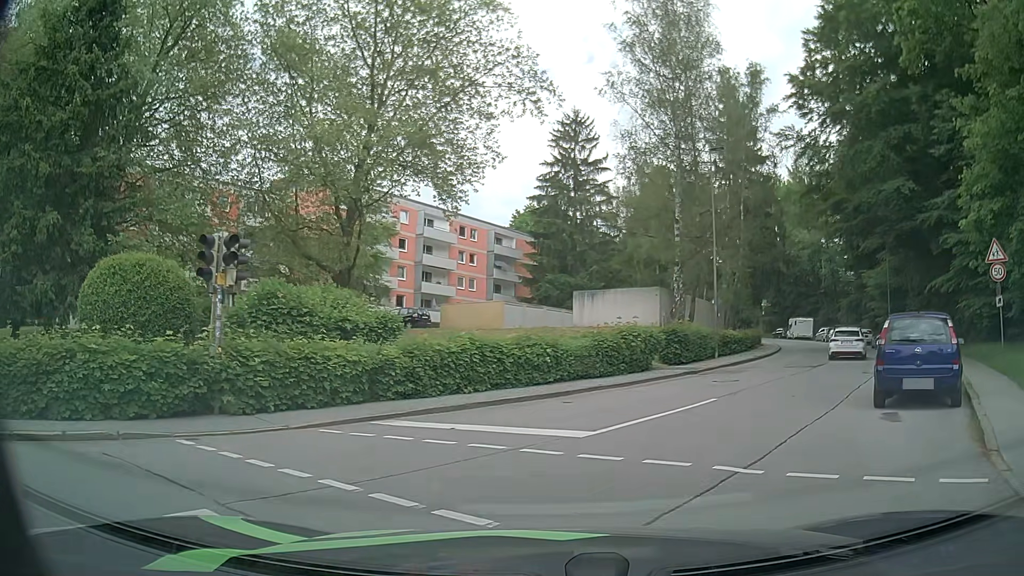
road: residential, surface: asphalt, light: Day
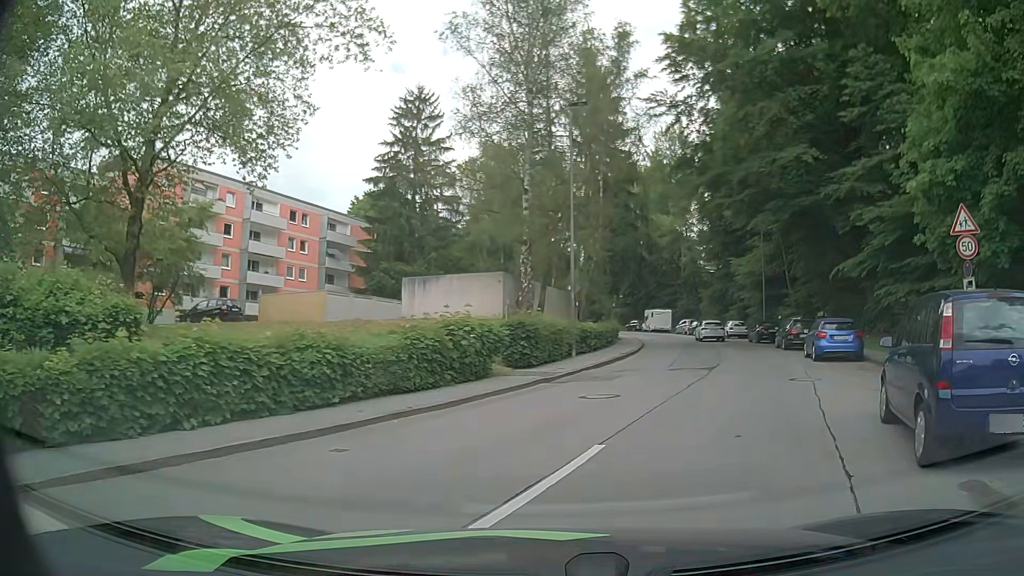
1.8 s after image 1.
(+0.6, +6.2) m; +13°
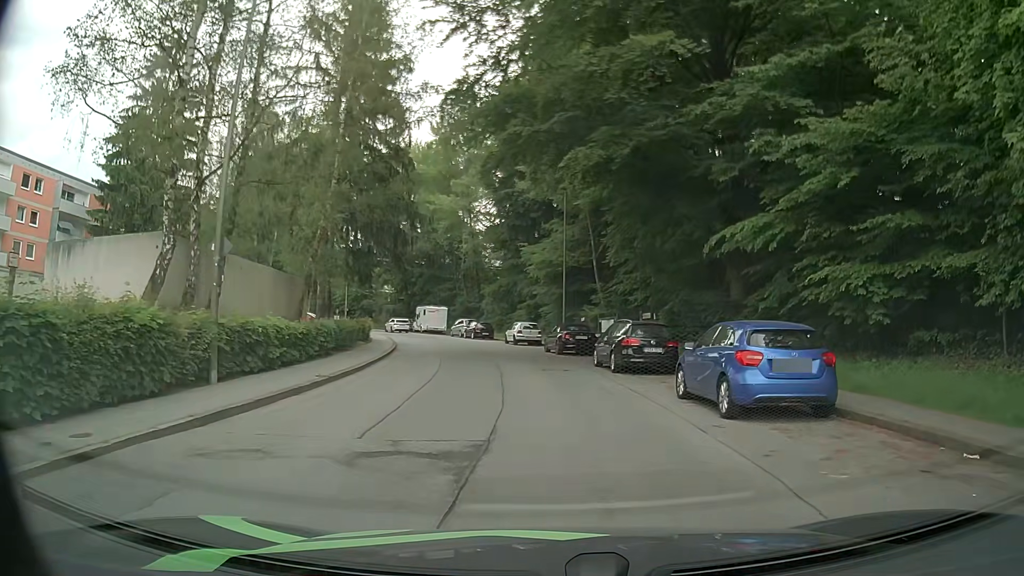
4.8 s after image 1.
(+2.8, +13.0) m; +17°
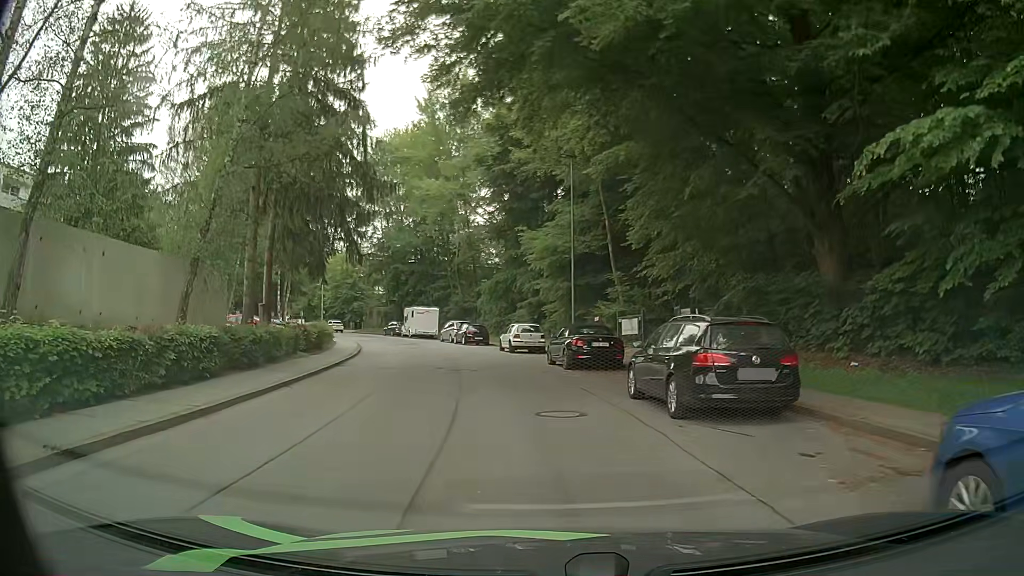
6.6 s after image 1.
(+0.3, +9.3) m; +1°
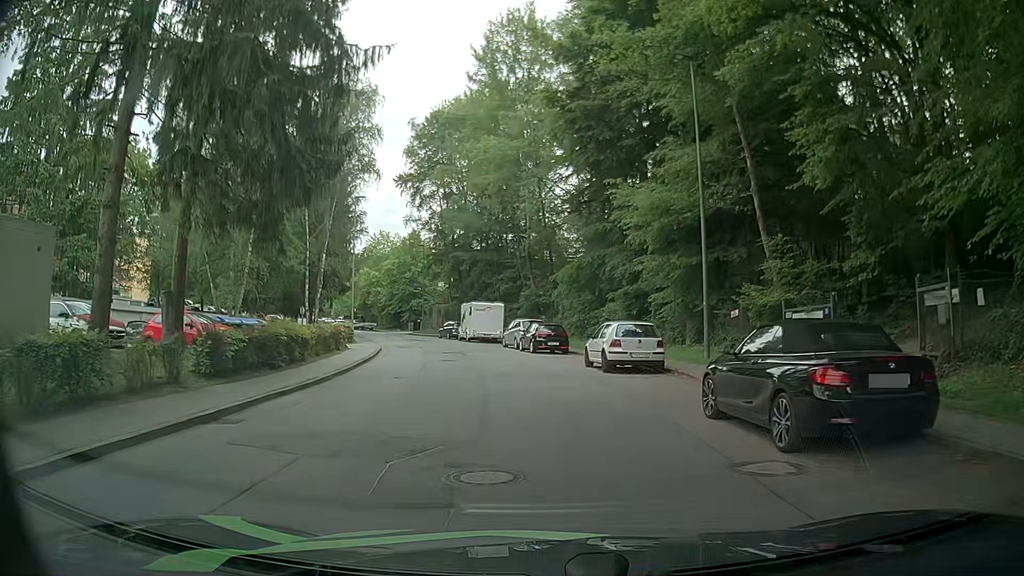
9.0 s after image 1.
(-0.9, +13.8) m; -8°
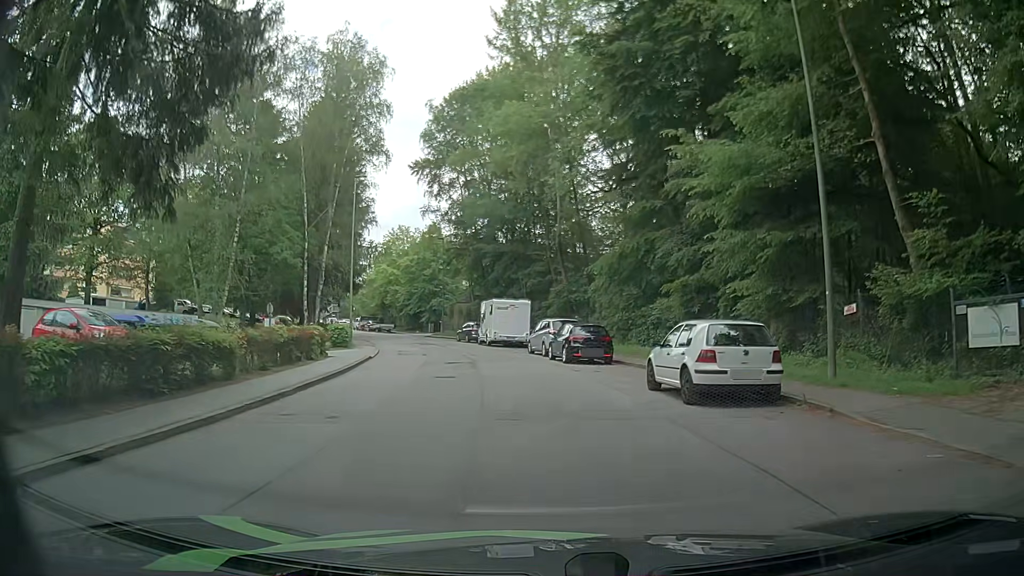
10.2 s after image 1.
(-0.1, +7.6) m; -1°
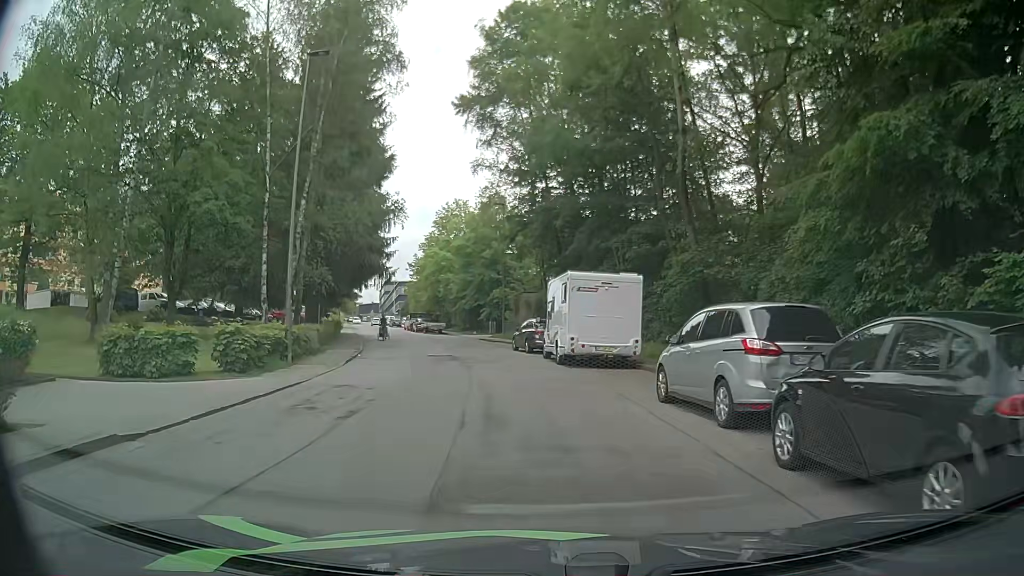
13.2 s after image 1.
(-1.1, +20.3) m; -6°
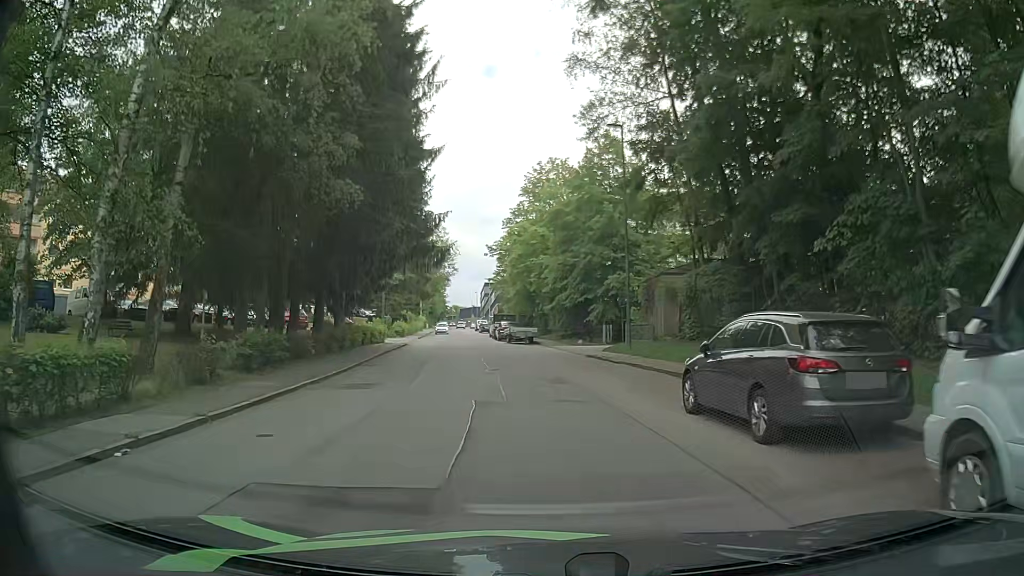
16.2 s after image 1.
(-2.1, +21.6) m; -9°
(-1, +10) (-2, +20) (-3, +30) (-4, +40) (-6, +50) (-8, +59) (-10, +69) (-11, +79) (-13, +89) (-14, +99) m
